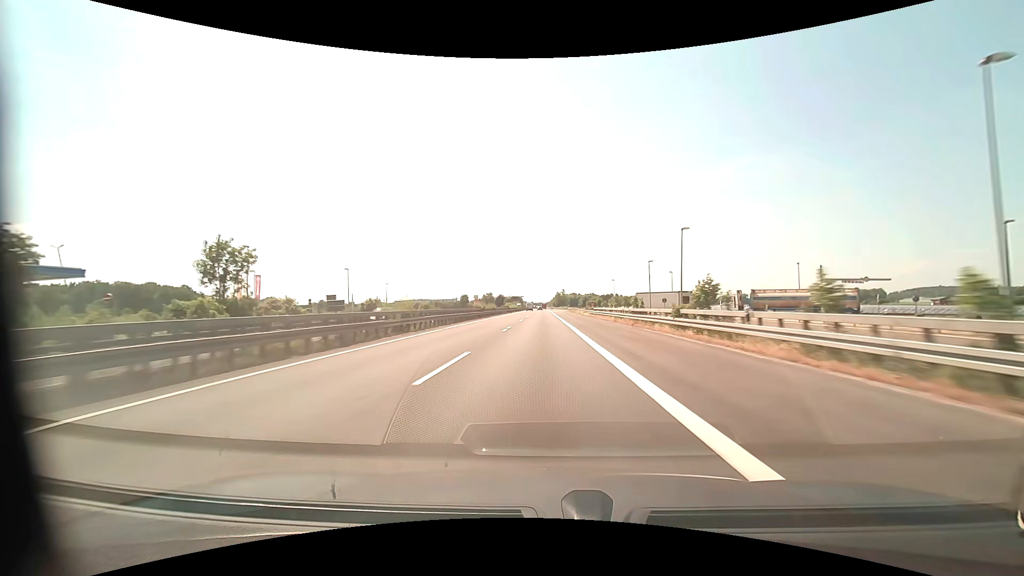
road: motorway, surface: asphalt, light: Day
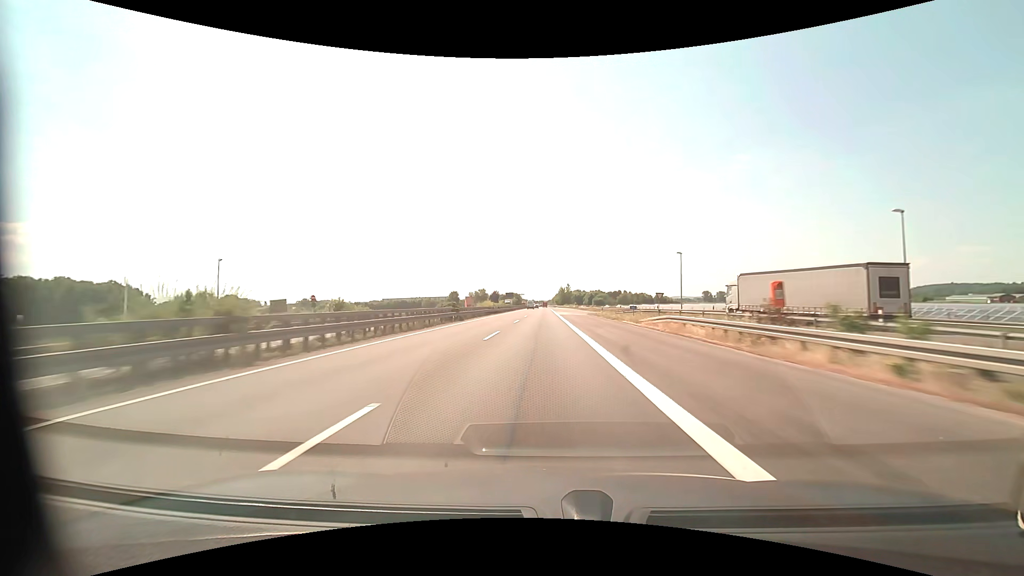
(0.0, +61.6) m; 0°
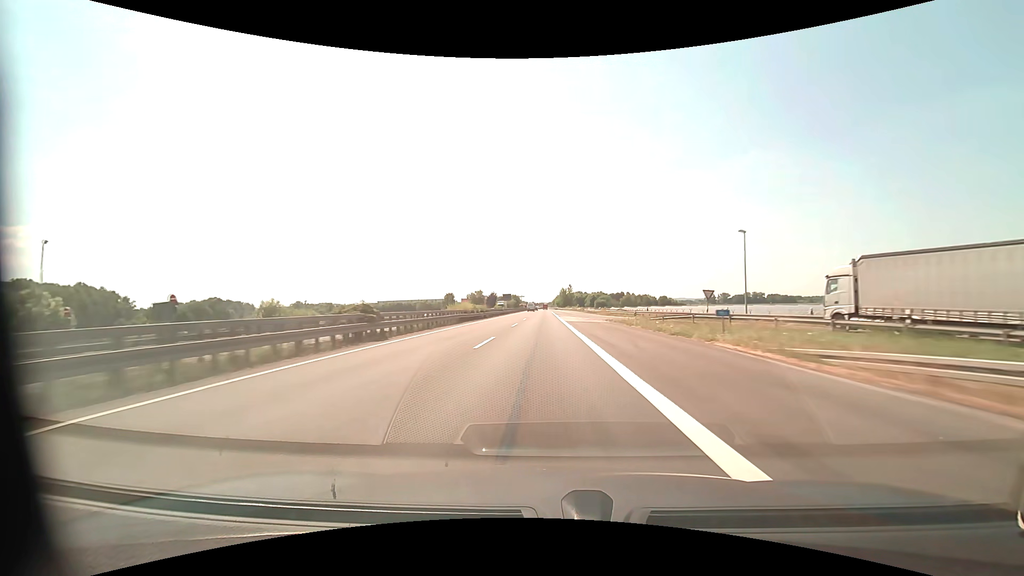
(0.0, +20.6) m; 0°
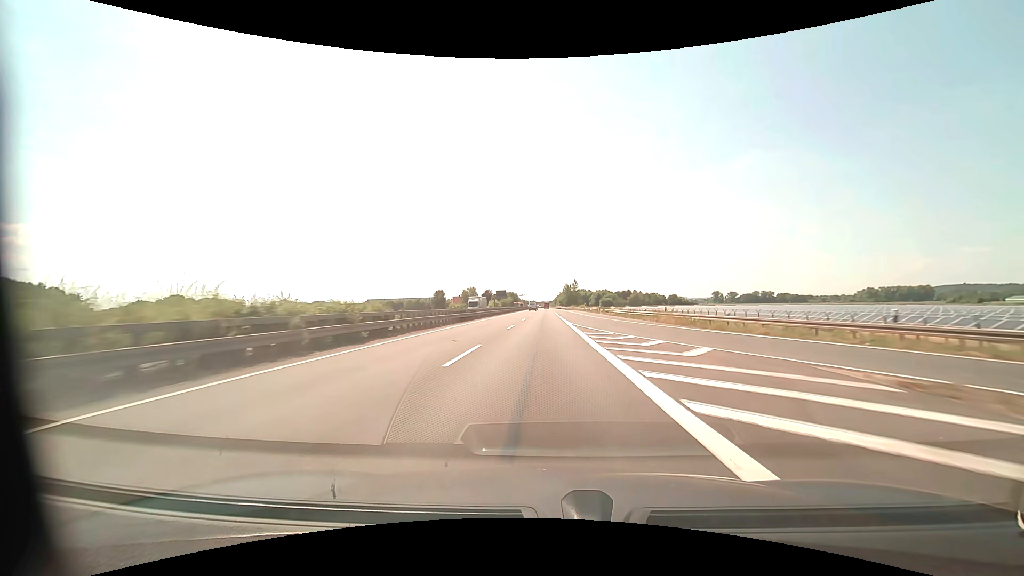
(0.0, +41.2) m; 0°
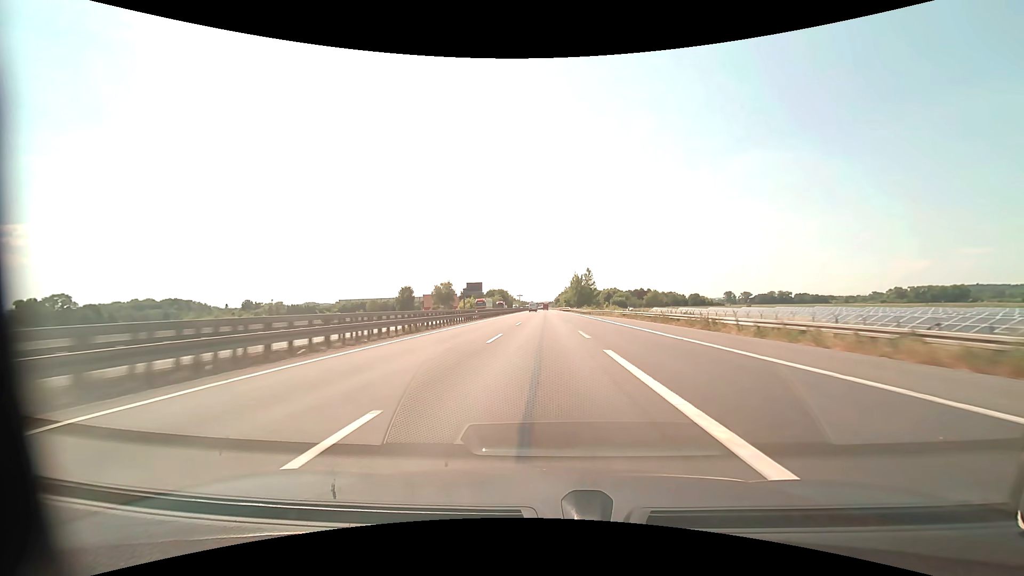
(0.0, +82.6) m; 0°
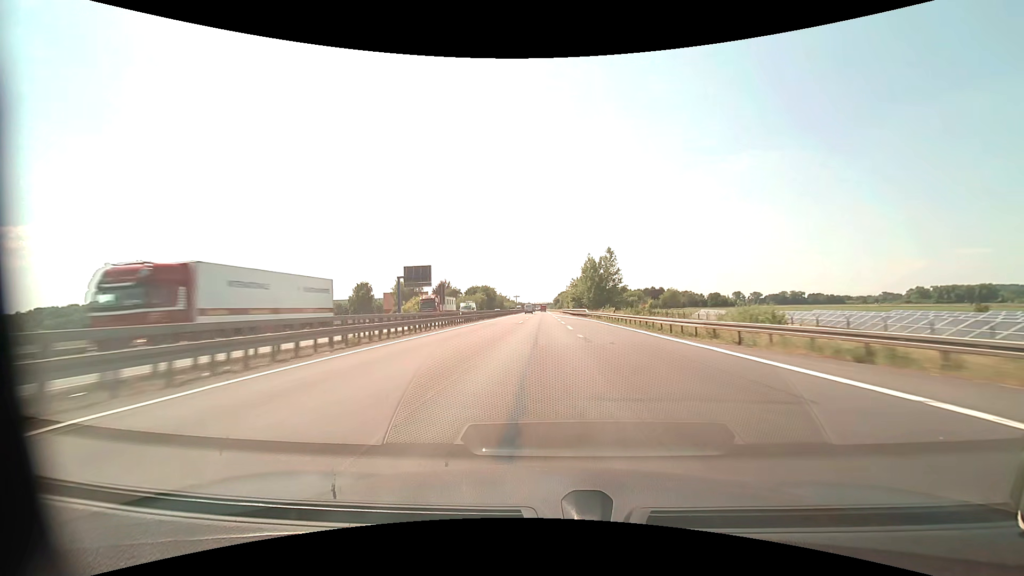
(+0.3, +62.1) m; 0°
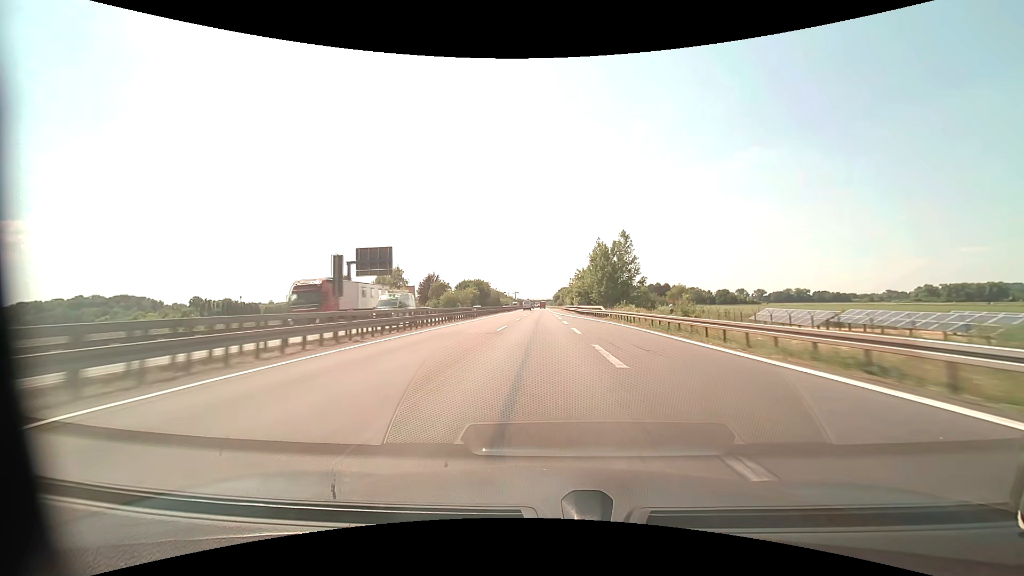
(0.0, +20.7) m; 0°
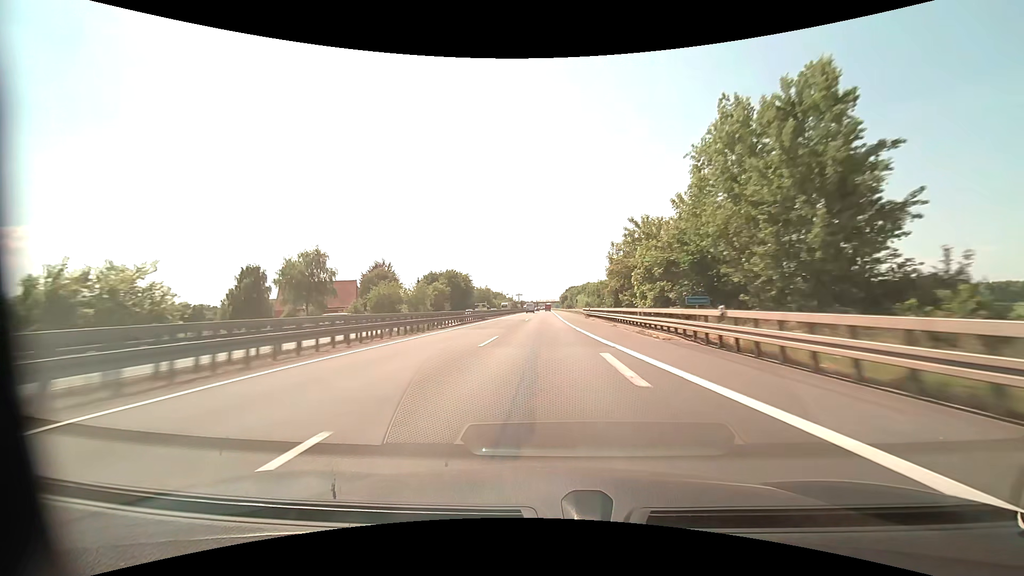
(-0.2, +62.2) m; 0°
(0, +10) (0, +20) (0, +30) (0, +40) (0, +50) (0, +60) (0, +70) (0, +80) (0, +90) (0, +100) m
